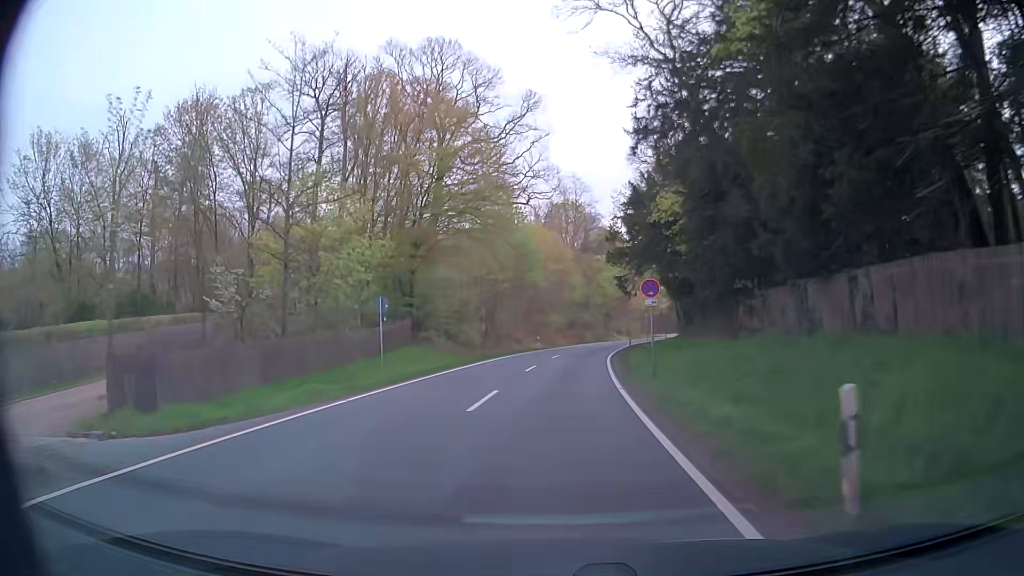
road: secondary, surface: asphalt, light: Day
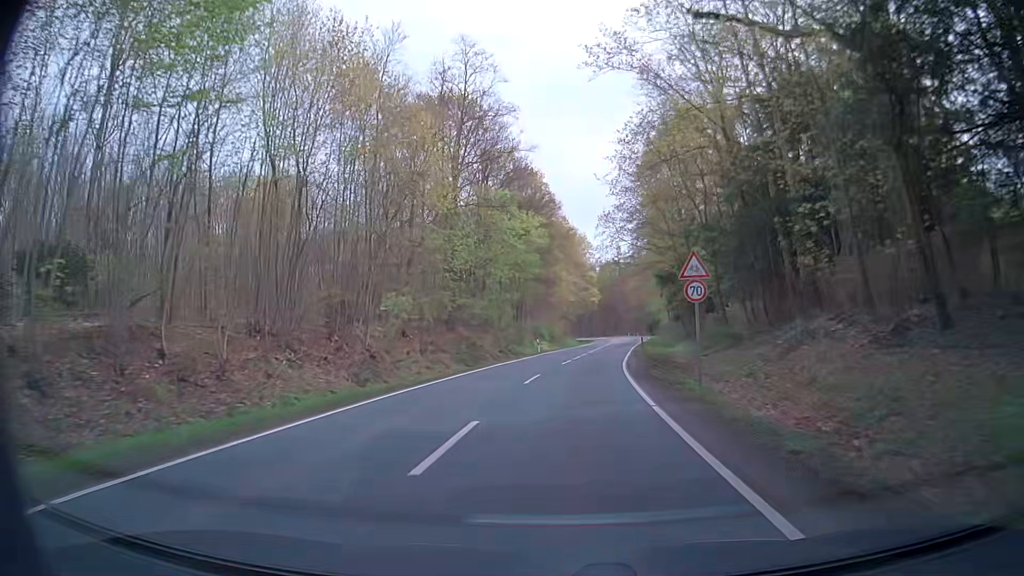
(+3.2, +53.1) m; +7°
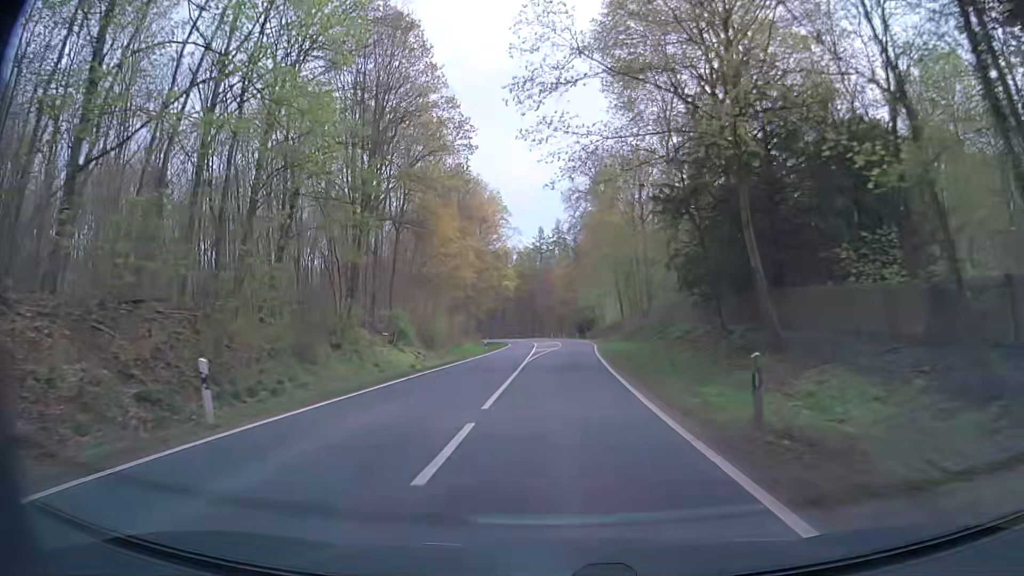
(+2.9, +42.7) m; +8°
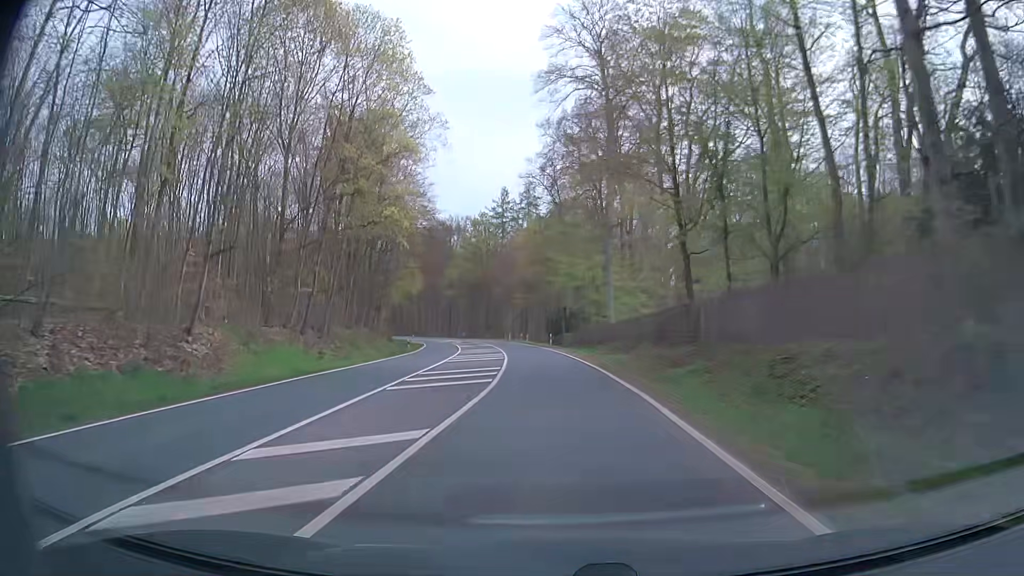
(+0.8, +53.7) m; +3°
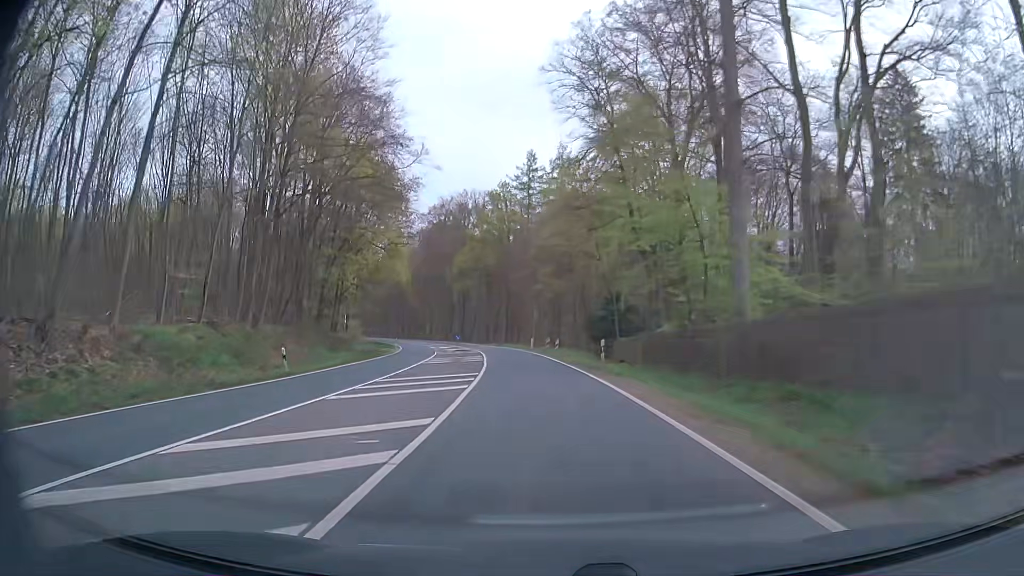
(-0.8, +32.2) m; -3°
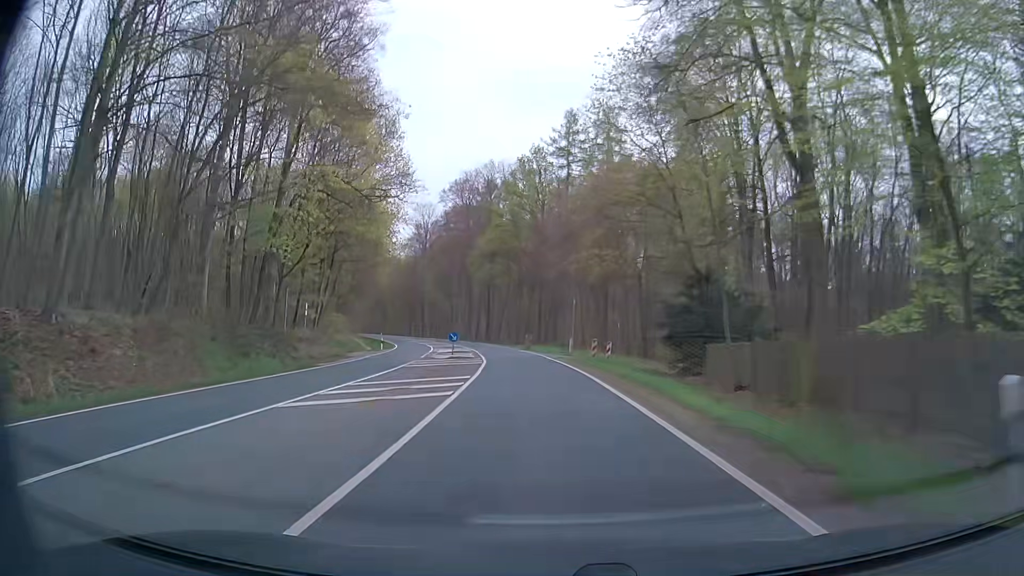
(-0.6, +21.4) m; -3°
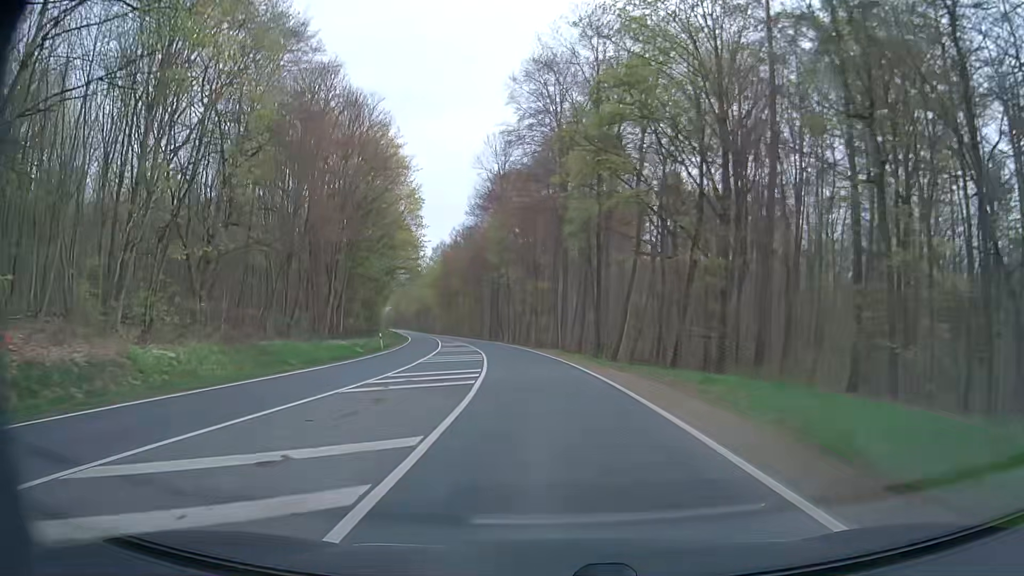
(-5.3, +53.4) m; -10°
(0, +10) (-1, +20) (-1, +30) (-2, +40) (-4, +50) (-5, +60) (-8, +69) (-10, +79) (-12, +89) (-15, +98) m
